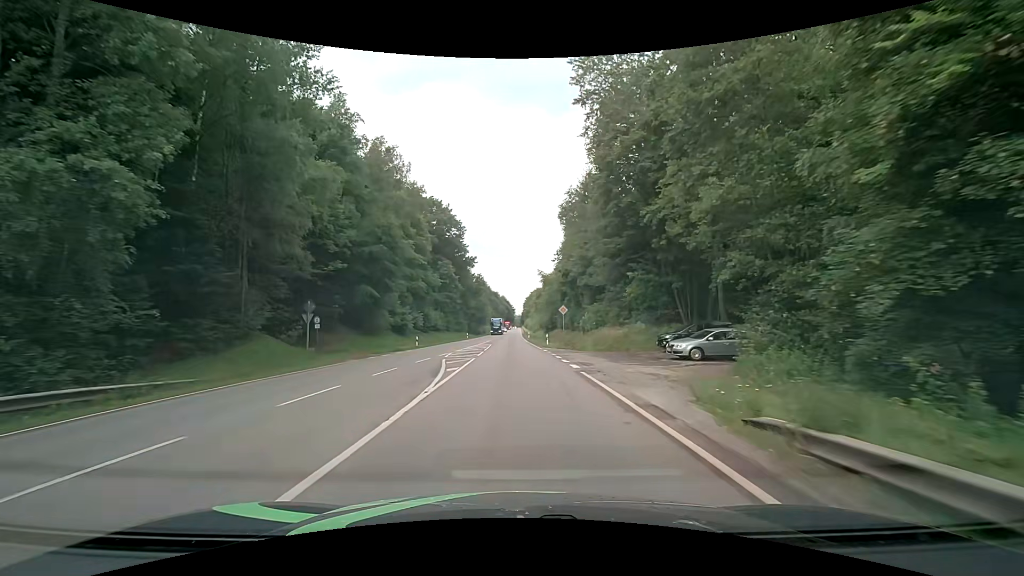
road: secondary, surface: asphalt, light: Day
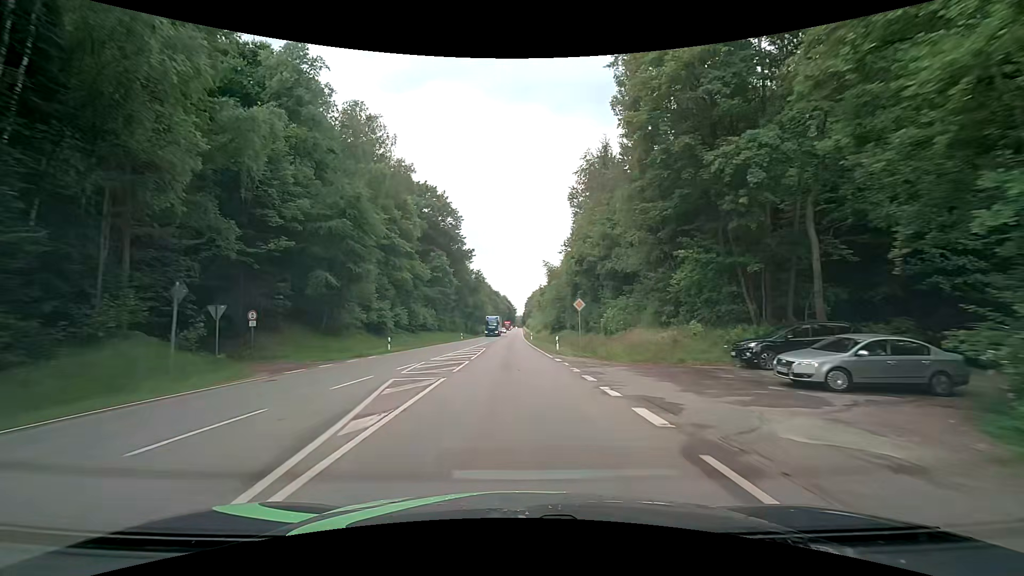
(0.0, +9.9) m; 0°
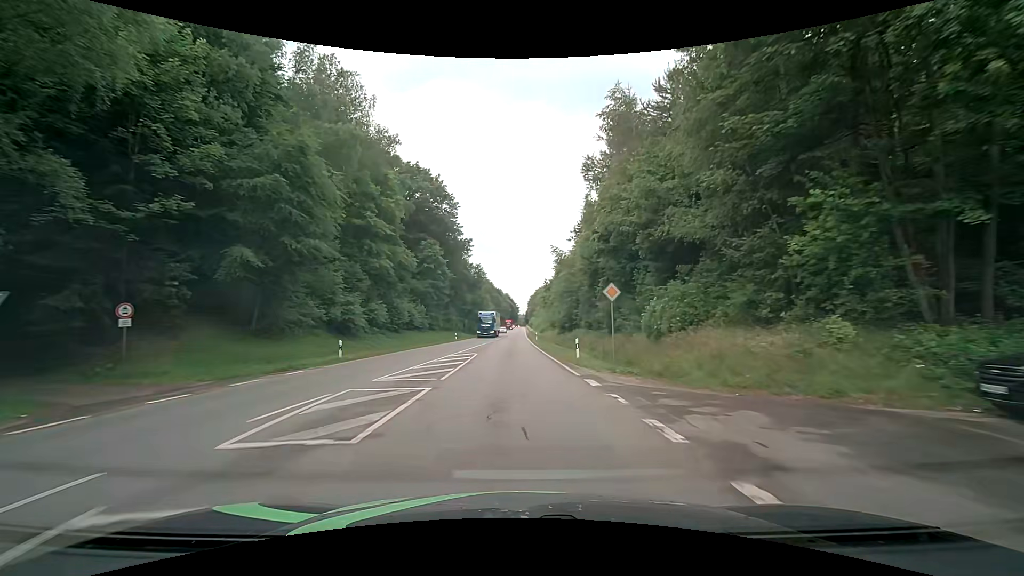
(0.0, +10.0) m; +1°
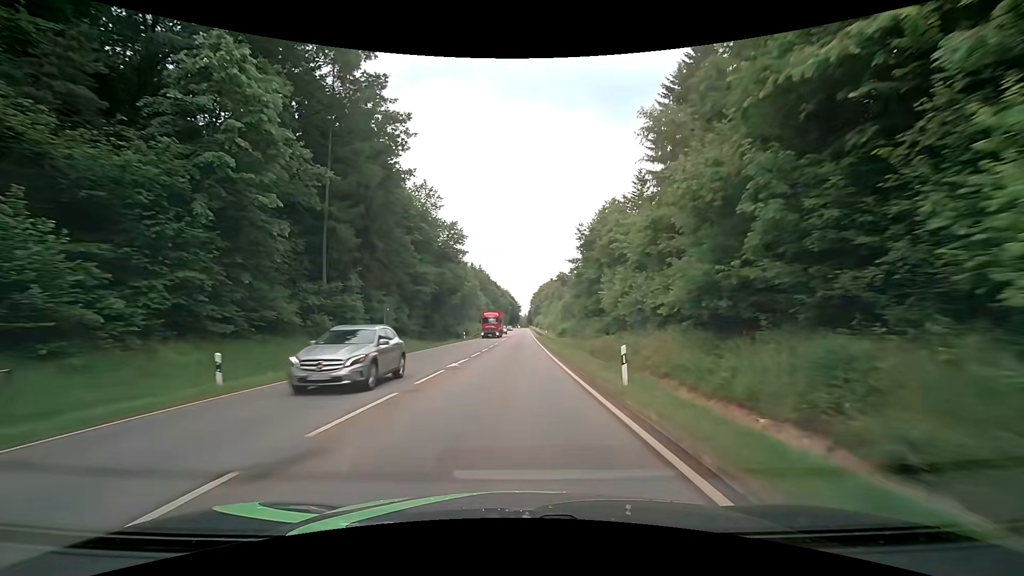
(-0.8, +50.9) m; -1°
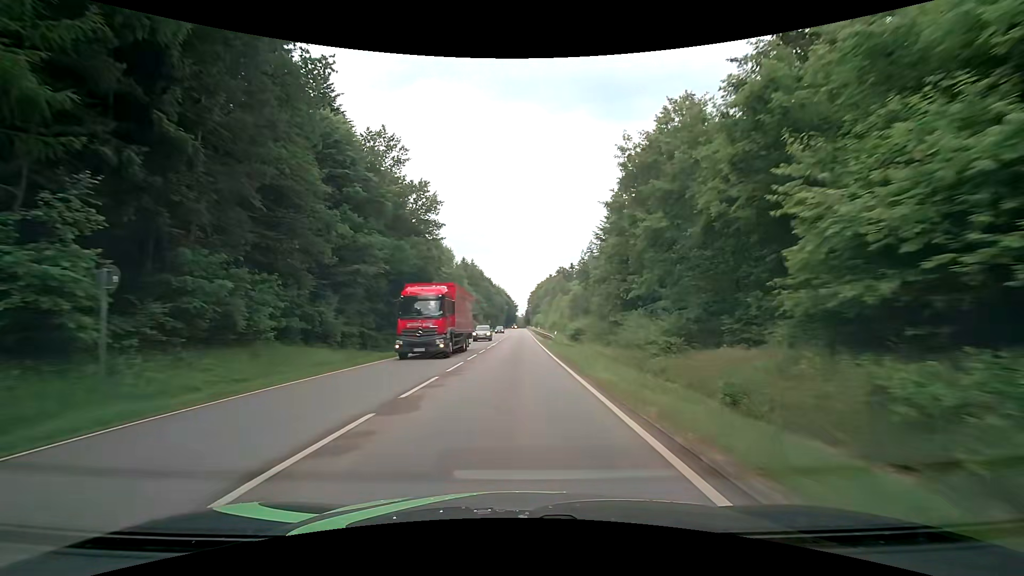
(+0.1, +20.7) m; +1°
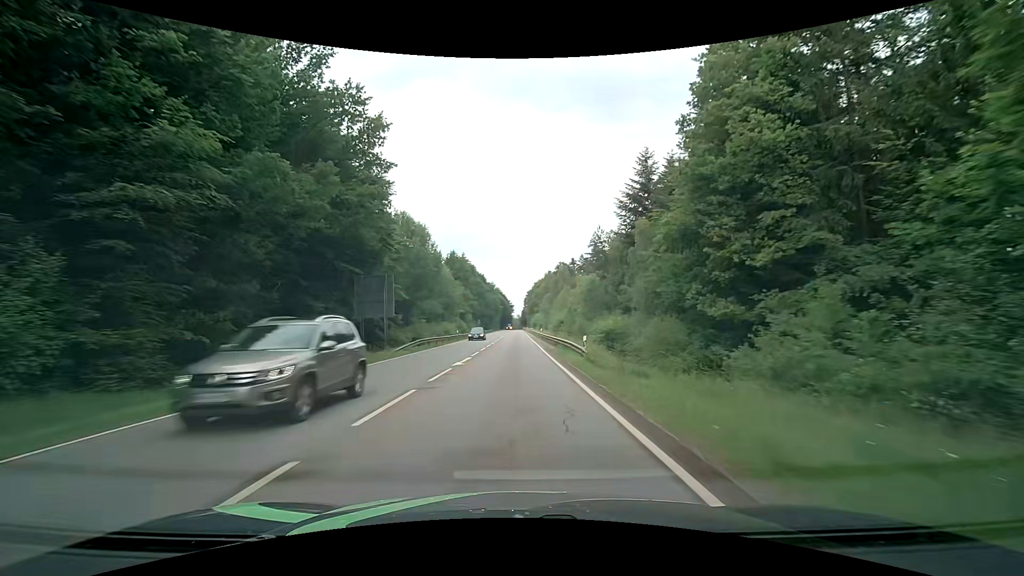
(-0.1, +20.9) m; 0°
(0, +10) (0, +20) (0, +30) (0, +40) (0, +50) (0, +60) (0, +70) (0, +80) (0, +90) (-1, +100) m
